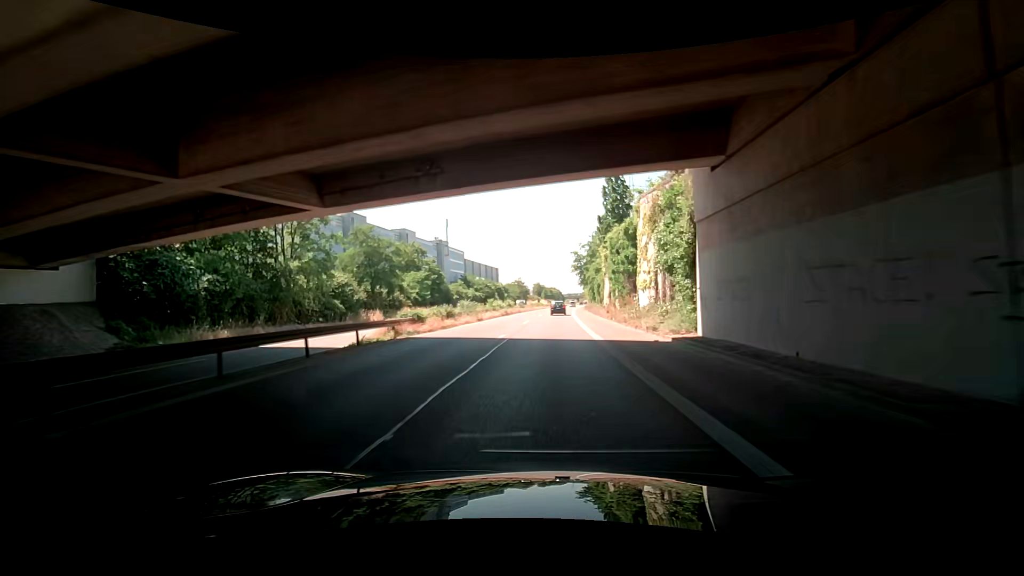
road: trunk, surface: asphalt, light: Day
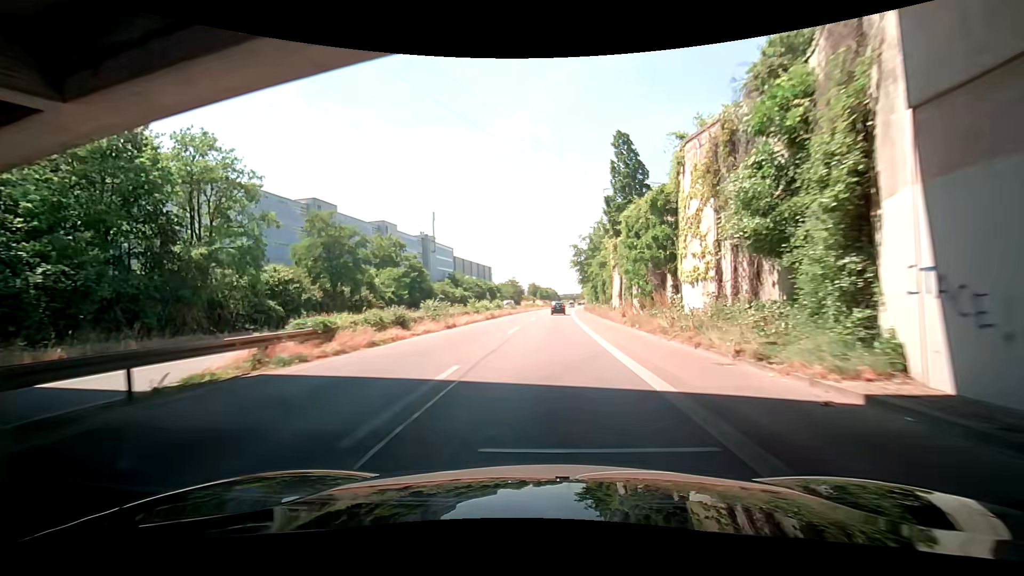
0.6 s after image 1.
(+0.1, +10.5) m; +2°
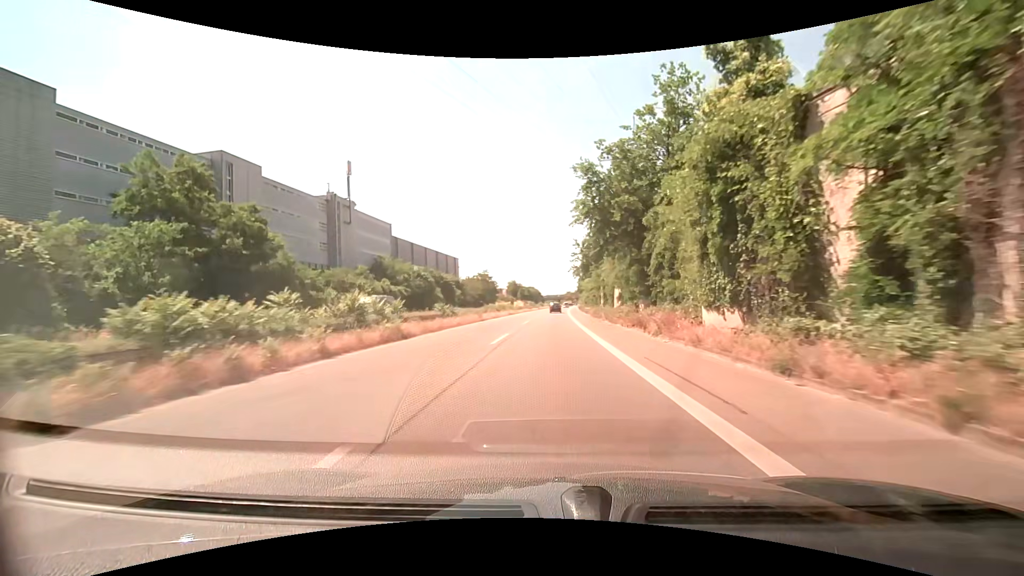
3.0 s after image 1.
(+0.3, +42.2) m; +1°
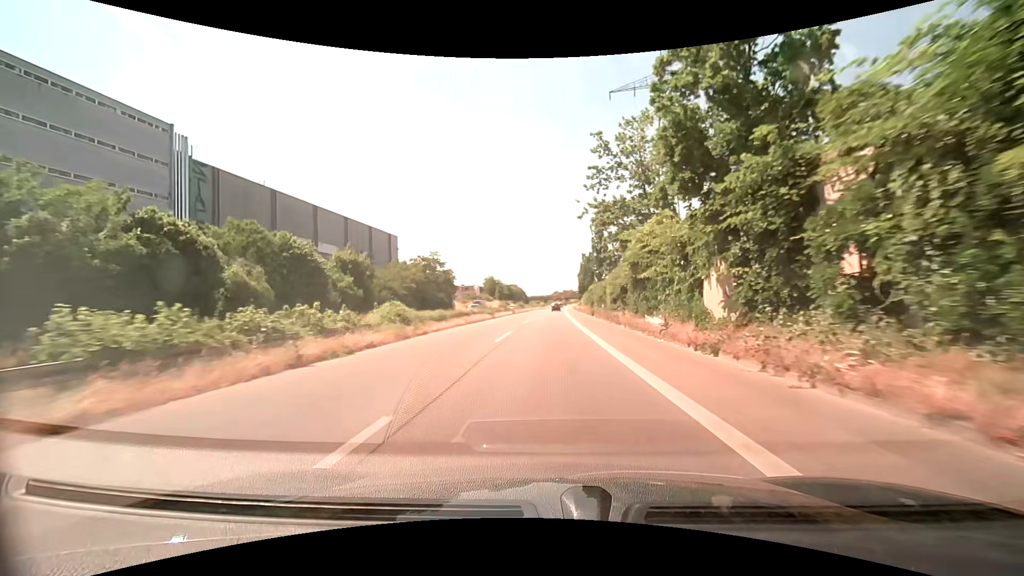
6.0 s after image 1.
(+0.8, +52.6) m; +1°
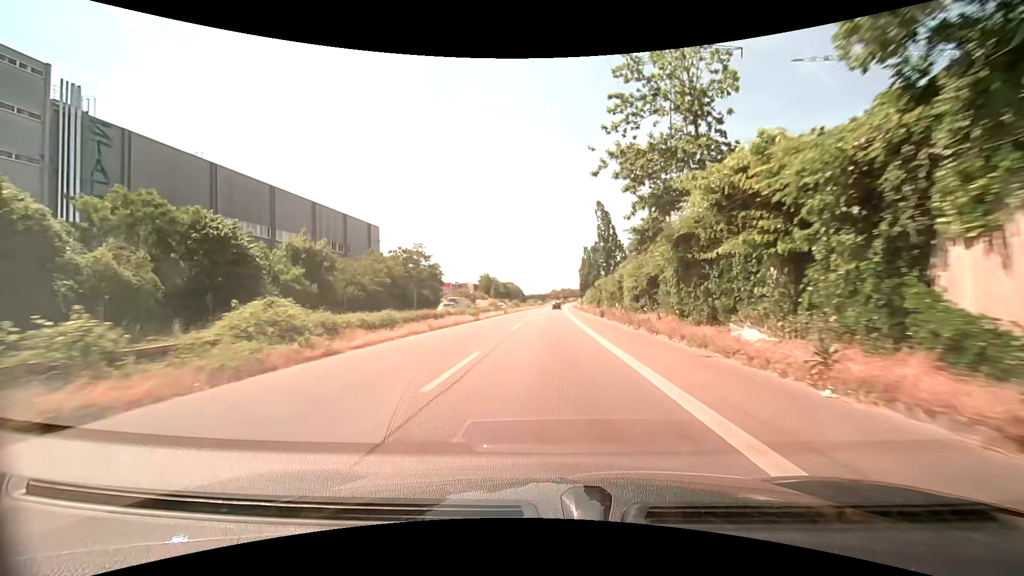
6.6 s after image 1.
(+0.1, +10.5) m; +1°
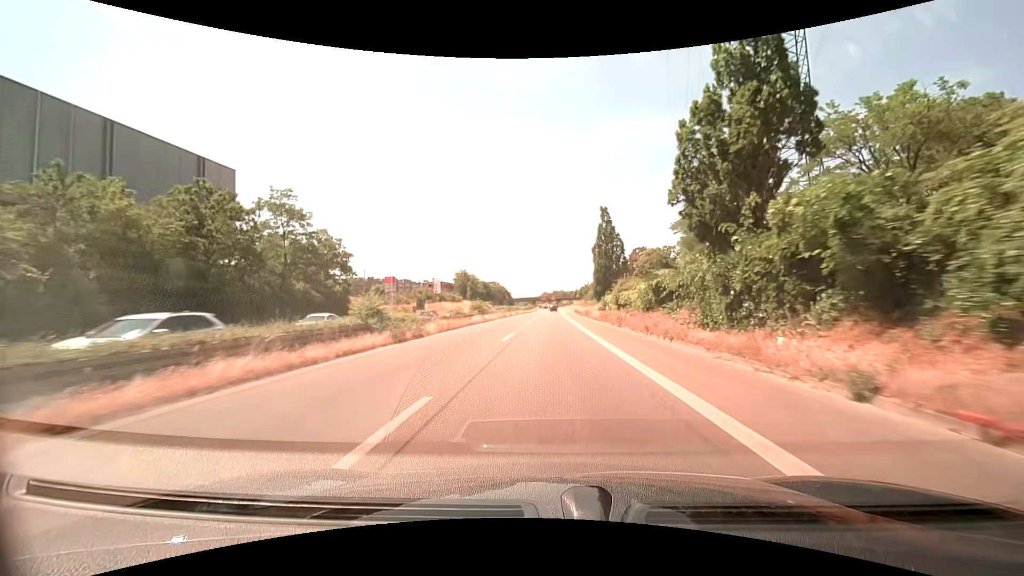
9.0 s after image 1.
(+0.2, +42.4) m; +1°
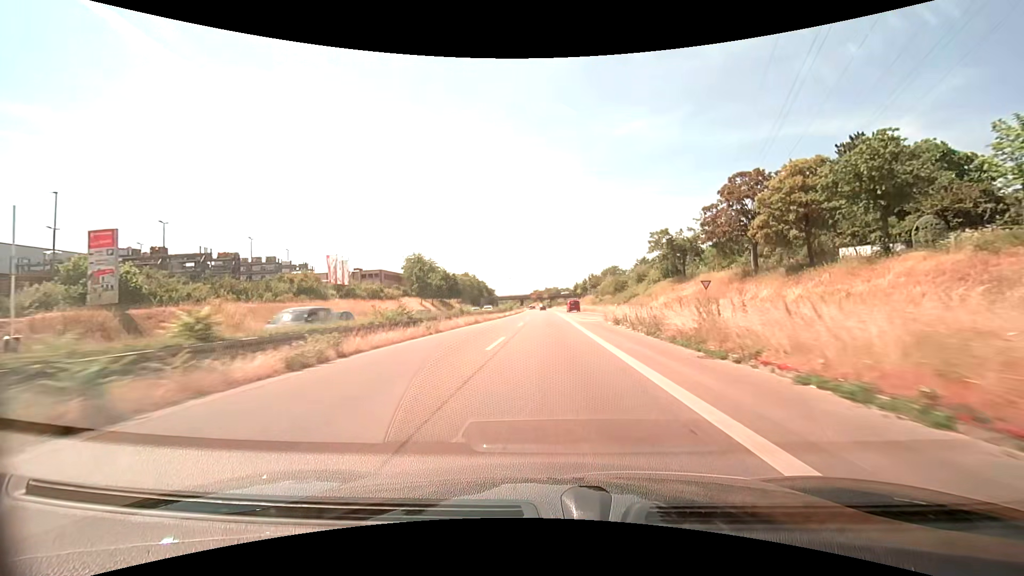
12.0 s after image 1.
(+0.8, +58.5) m; +1°
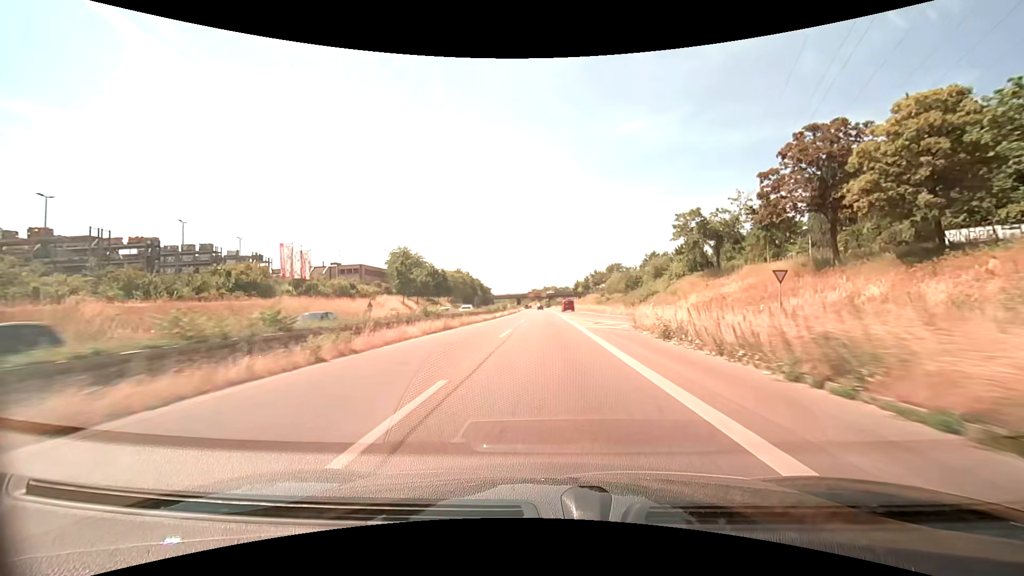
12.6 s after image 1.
(+0.1, +12.2) m; 0°
(0, +10) (0, +20) (0, +30) (0, +40) (0, +50) (0, +60) (0, +70) (0, +80) (0, +90) (0, +100) m
